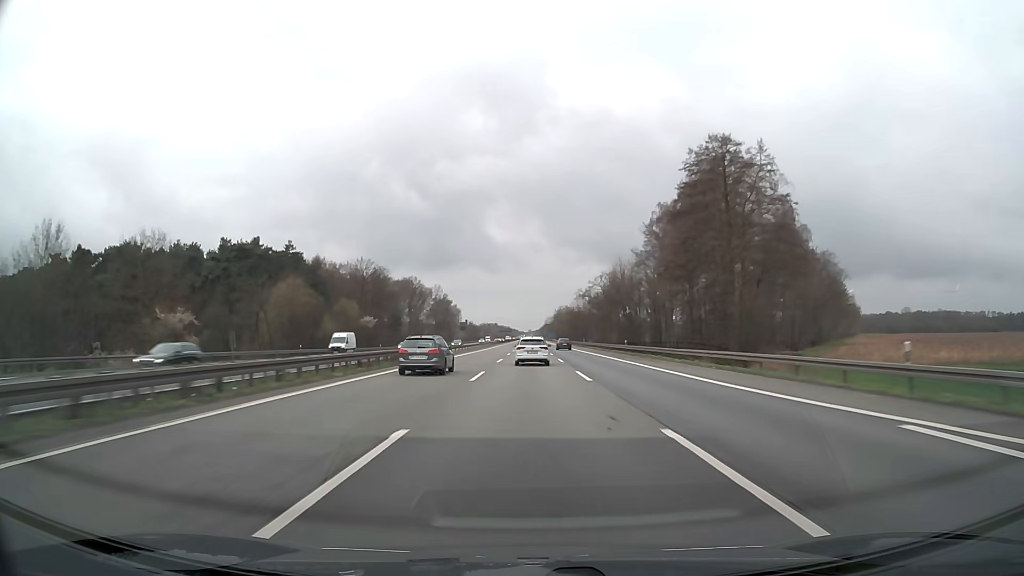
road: motorway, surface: asphalt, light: Day
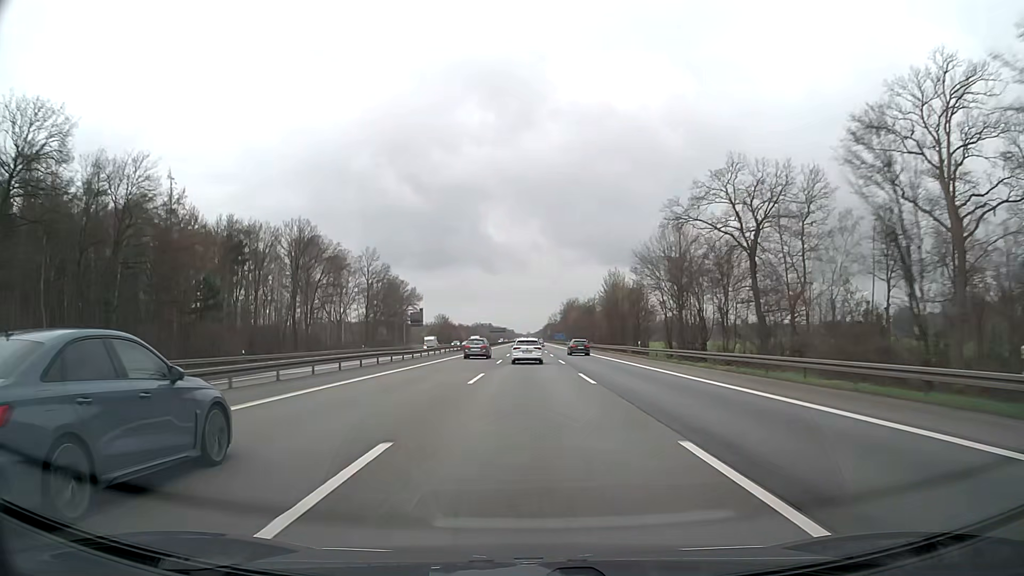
(+0.1, +109.1) m; 0°
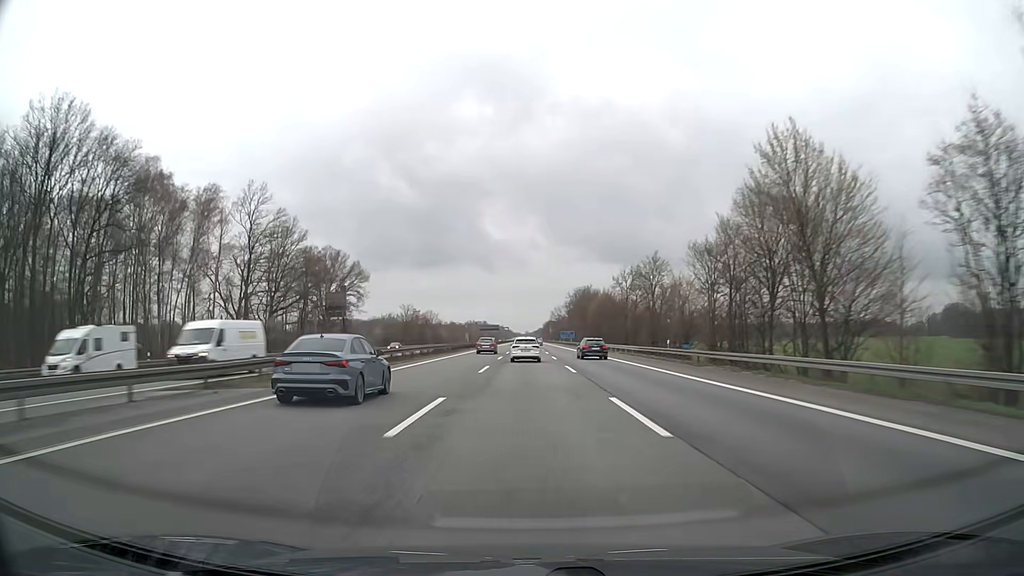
(+0.2, +65.5) m; 0°
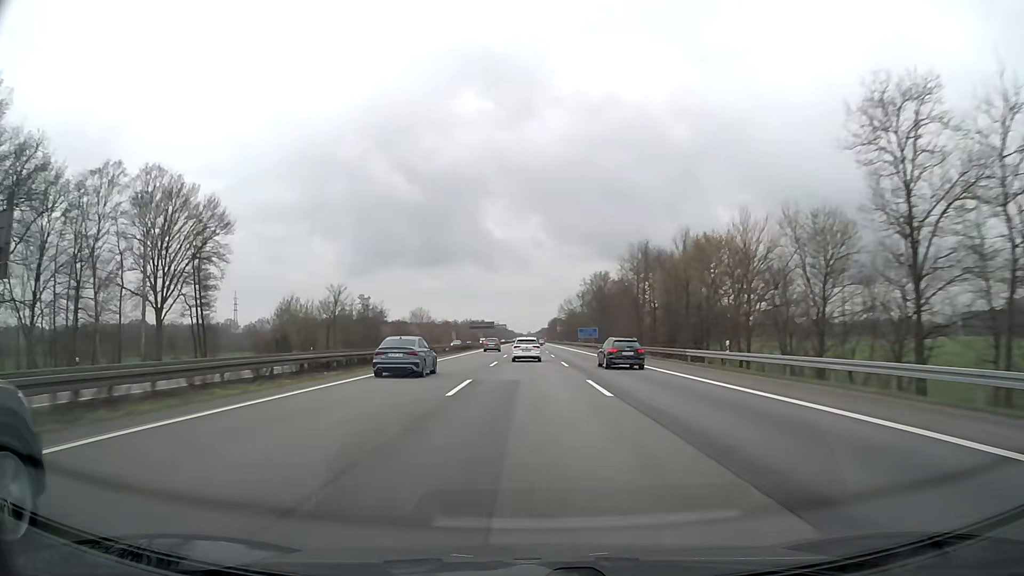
(-0.2, +65.3) m; 0°
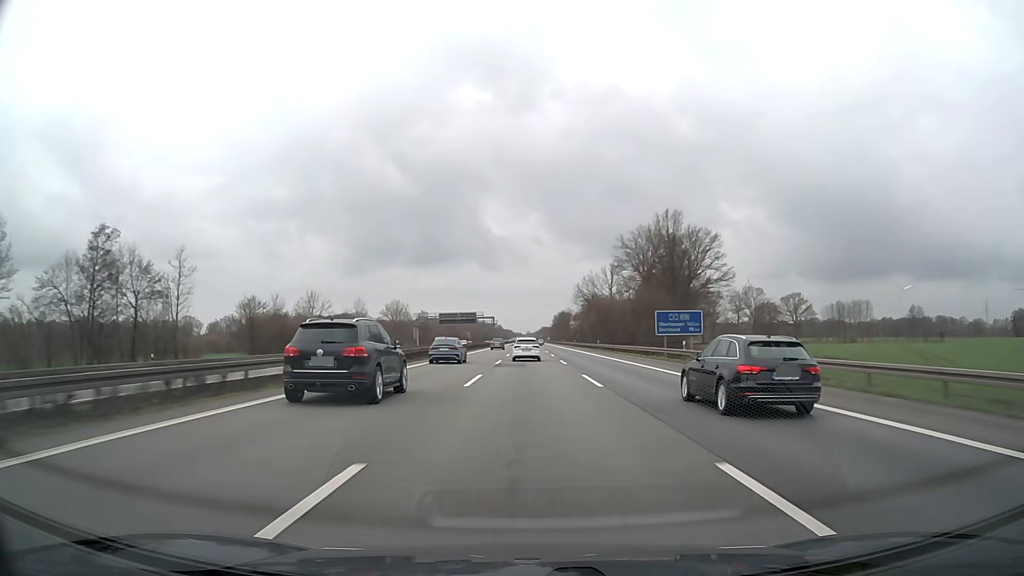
(-0.1, +86.8) m; 0°
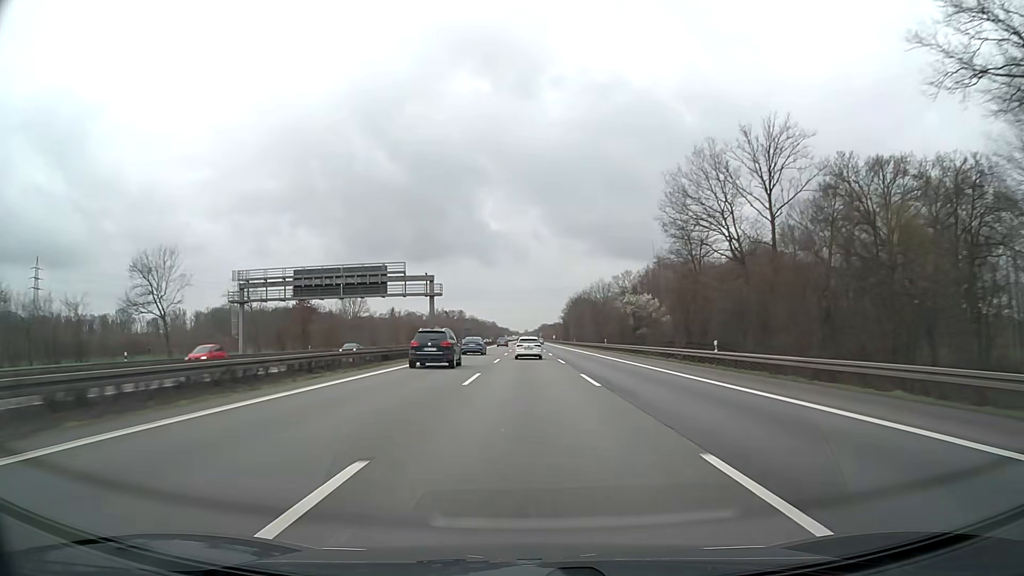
(+0.2, +108.0) m; 0°
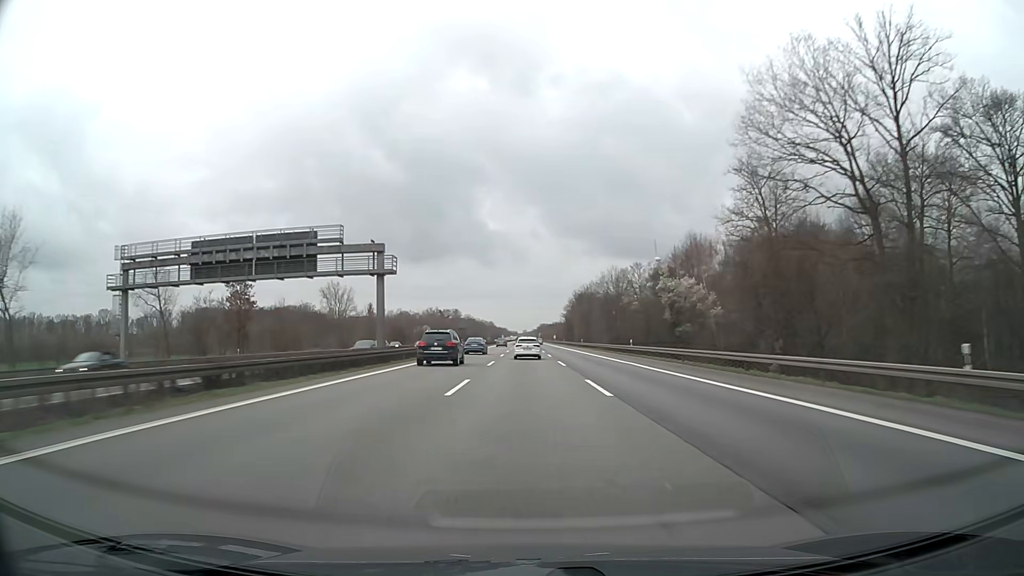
(0.0, +21.5) m; 0°
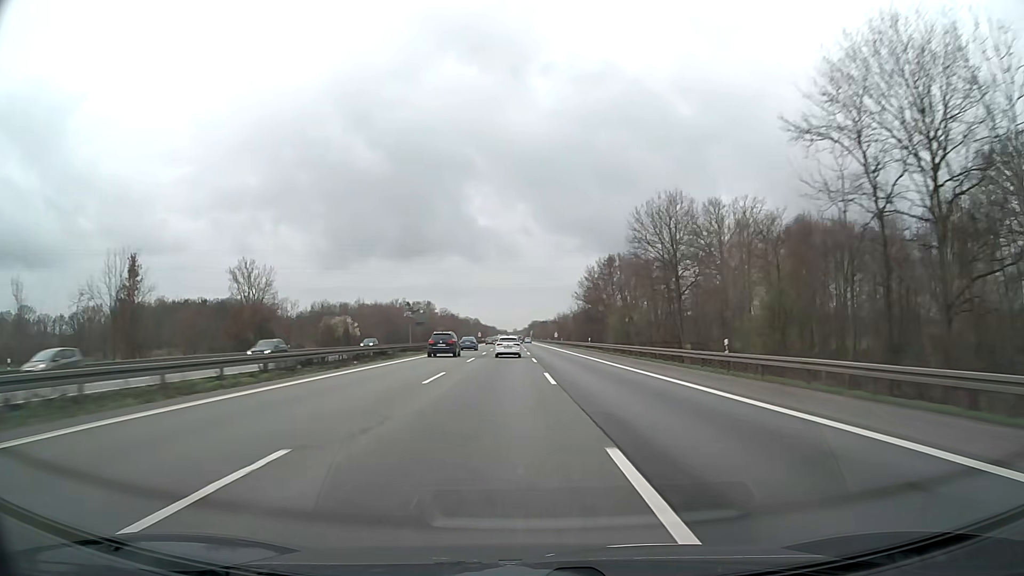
(+0.5, +85.8) m; +1°
(0, +10) (0, +20) (0, +30) (0, +40) (0, +50) (0, +60) (+1, +70) (+1, +80) (+1, +90) (+1, +100) m
